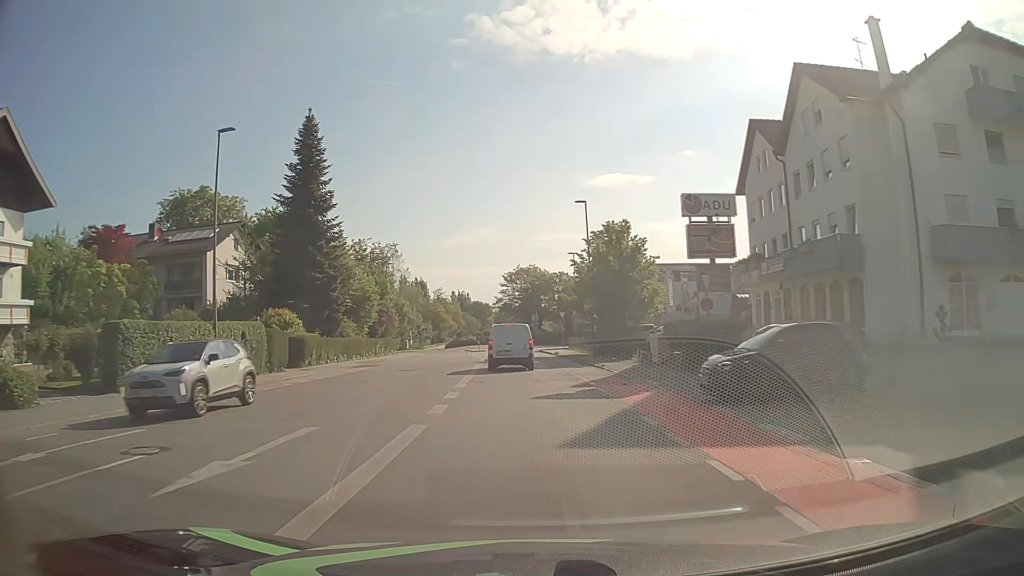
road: tertiary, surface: asphalt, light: Day
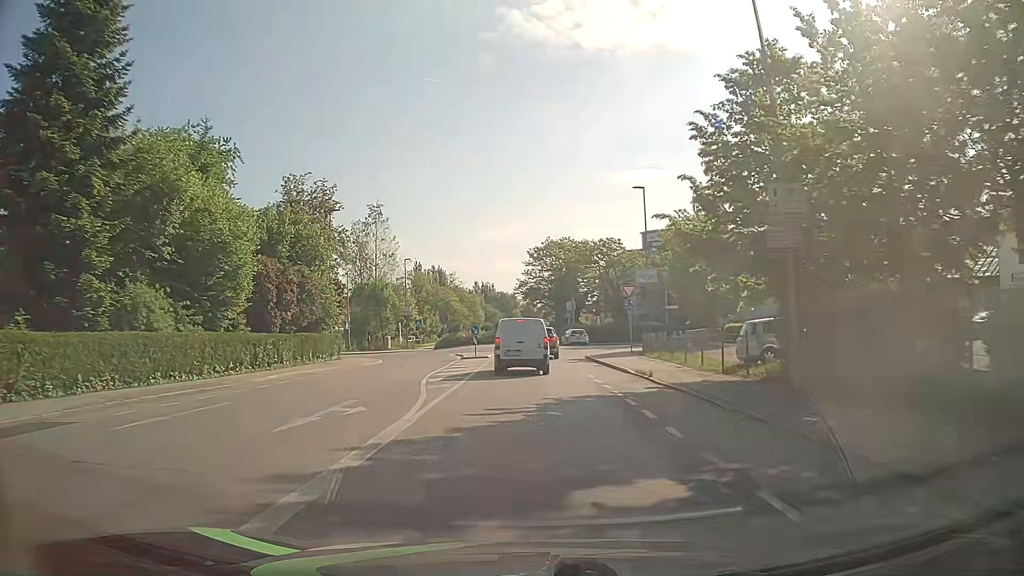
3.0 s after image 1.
(-0.9, +31.4) m; -3°
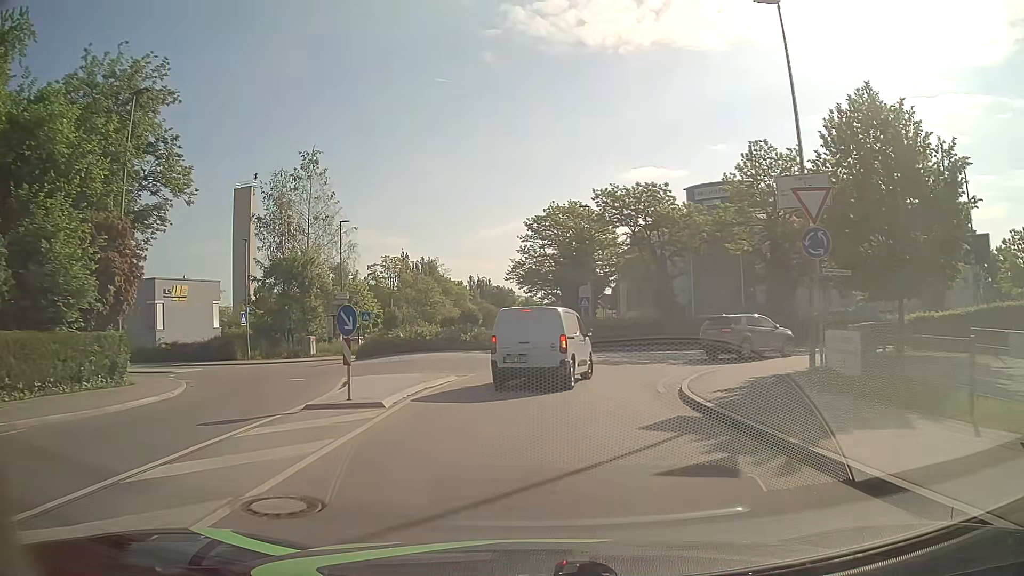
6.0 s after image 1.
(0.0, +25.2) m; 0°
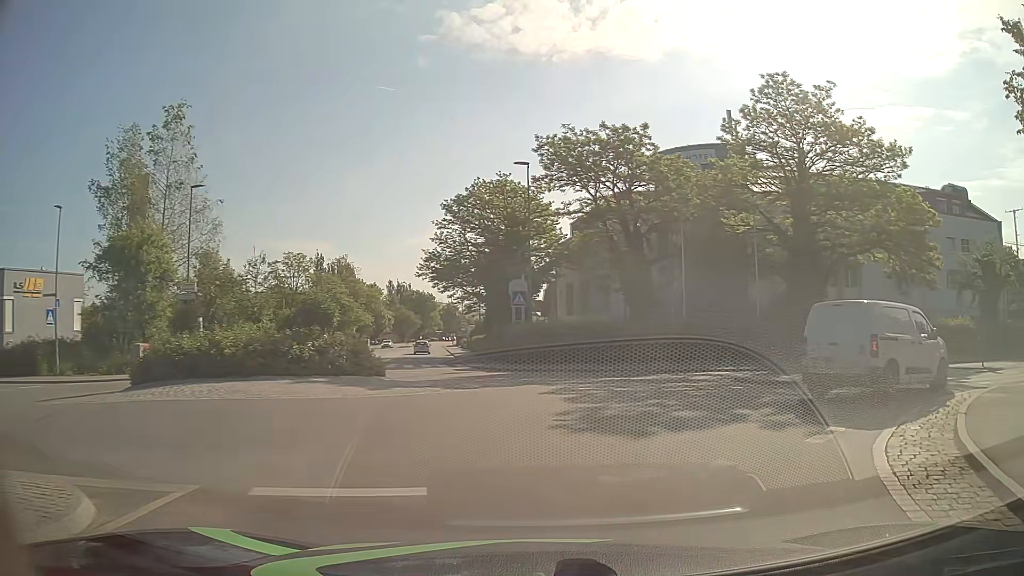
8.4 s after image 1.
(+0.3, +14.4) m; +7°
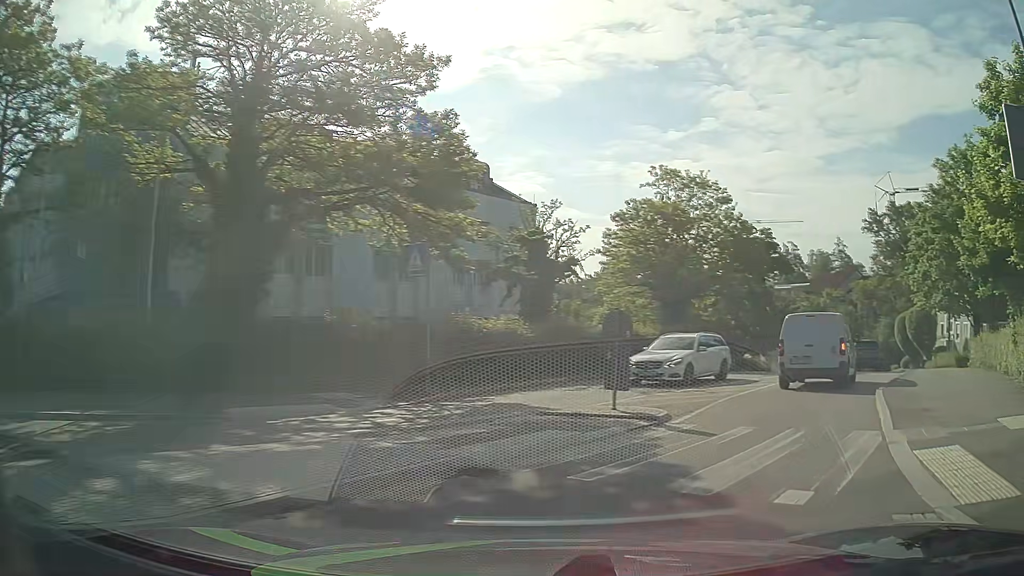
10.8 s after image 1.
(+4.5, +12.0) m; +44°
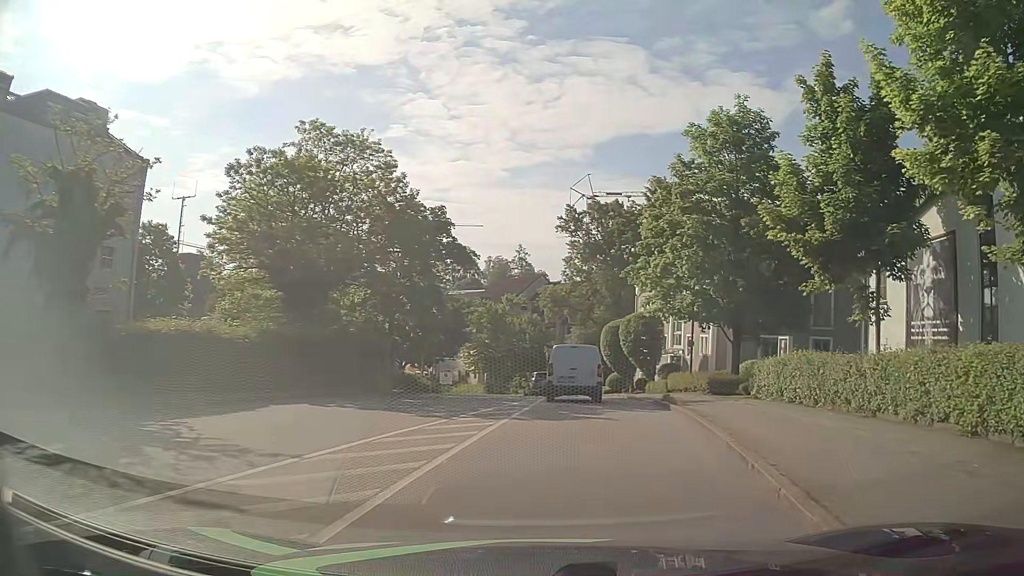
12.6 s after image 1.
(+3.6, +10.9) m; +30°
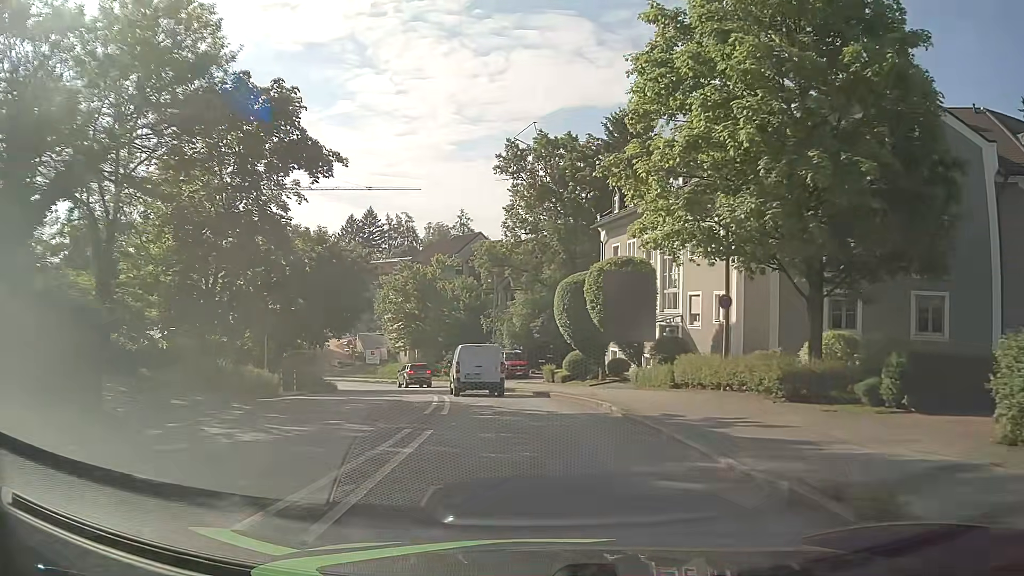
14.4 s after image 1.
(+1.1, +15.7) m; +4°
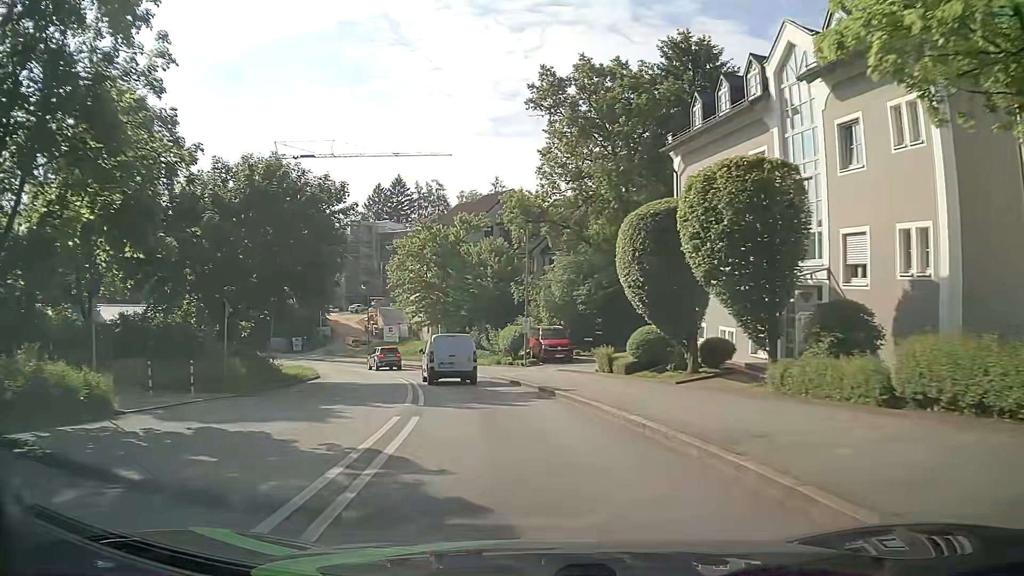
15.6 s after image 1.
(-0.2, +11.9) m; -3°
(0, +10) (-2, +20) (-4, +30) (-7, +39) (-10, +49) (-15, +57) (-20, +66) (-26, +74) (-32, +82) (-39, +89) m
